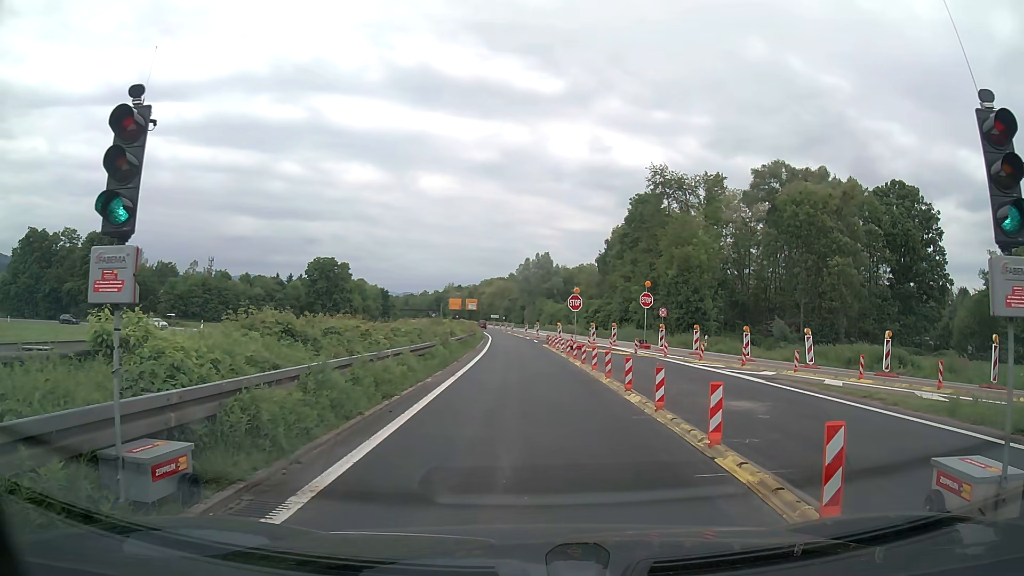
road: trunk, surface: asphalt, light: Day
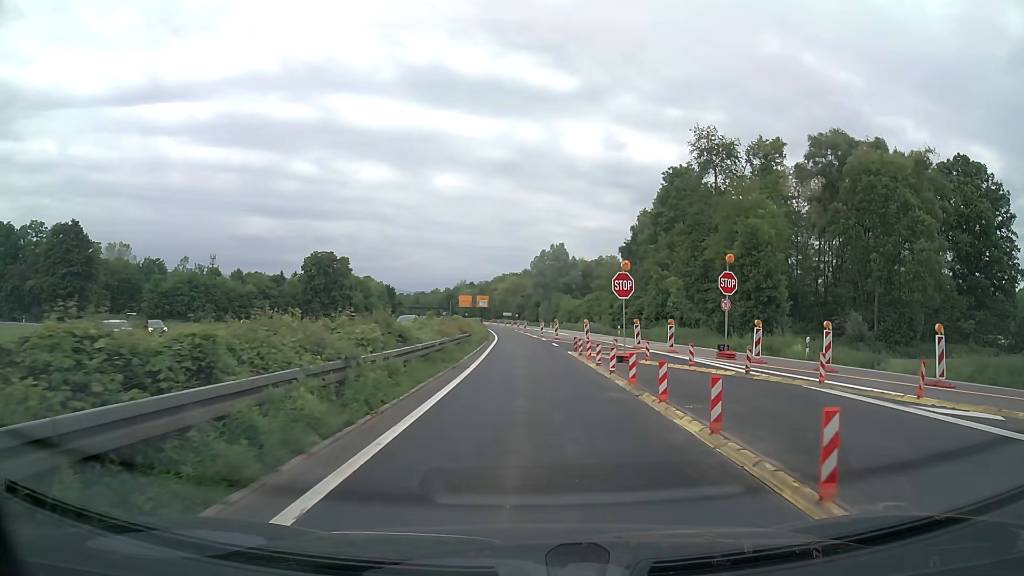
(-0.1, +15.3) m; -1°
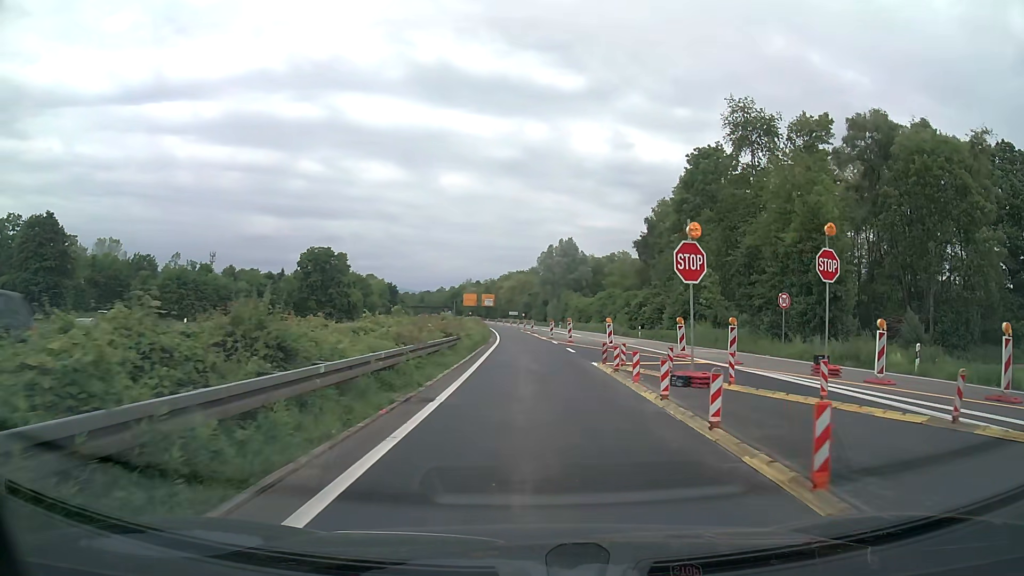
(0.0, +9.0) m; 0°
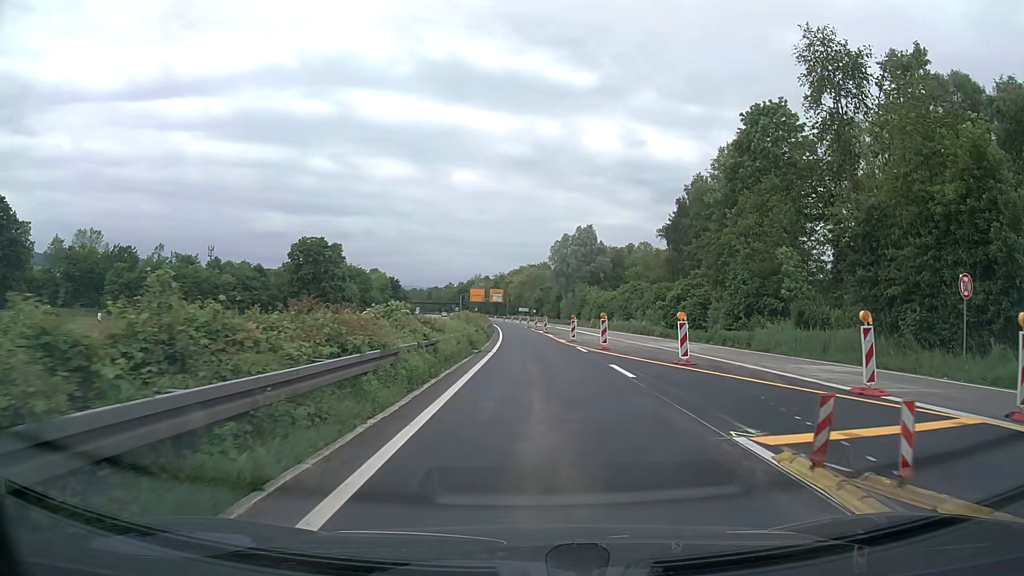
(-0.1, +14.7) m; -1°
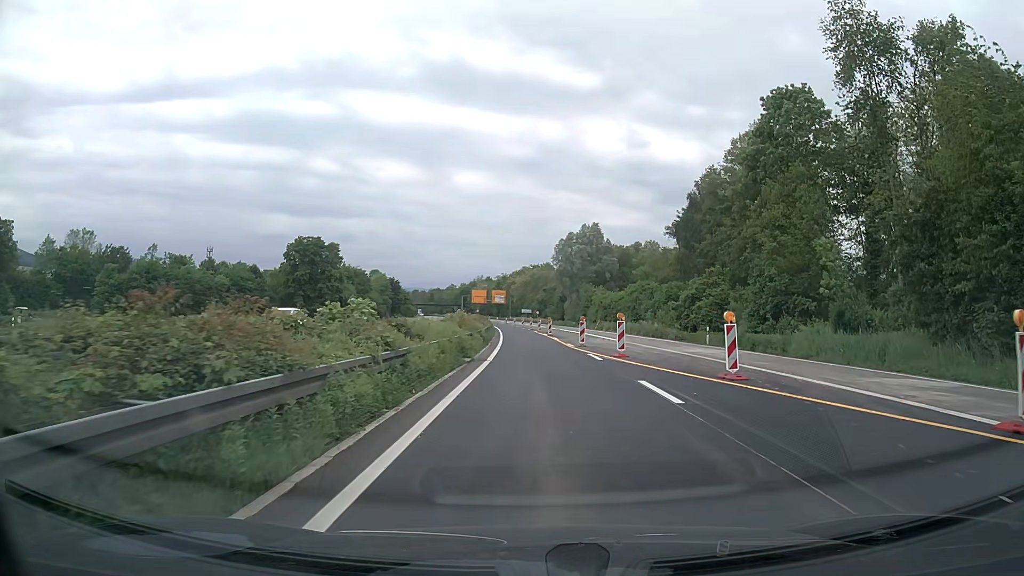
(0.0, +4.6) m; 0°
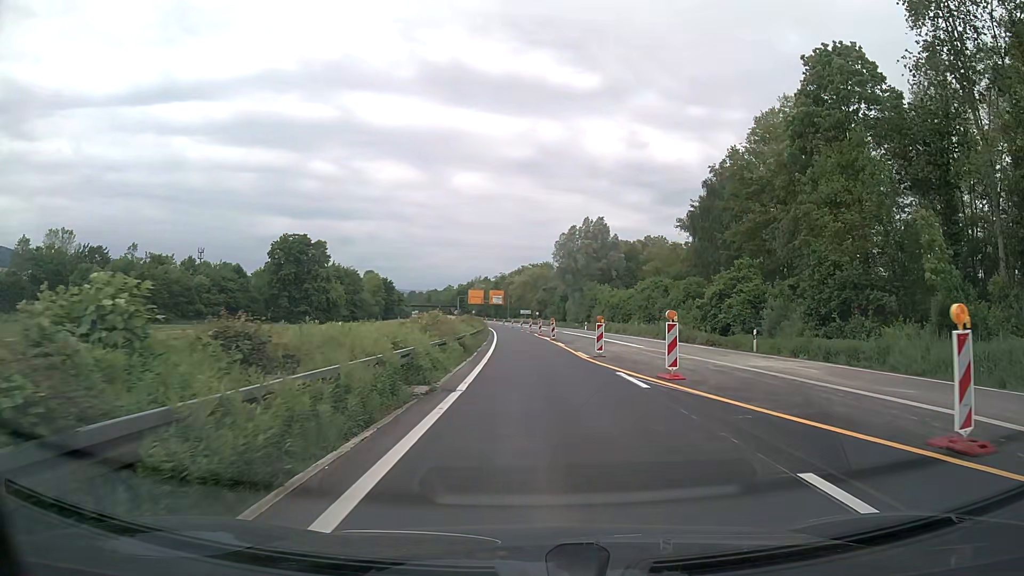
(0.0, +9.1) m; 0°
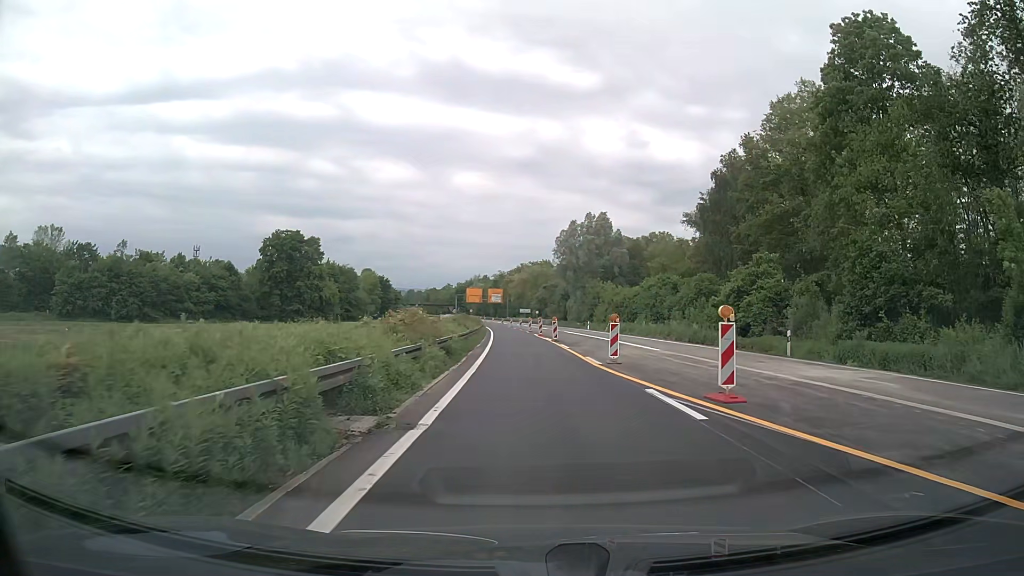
(0.0, +4.6) m; 0°
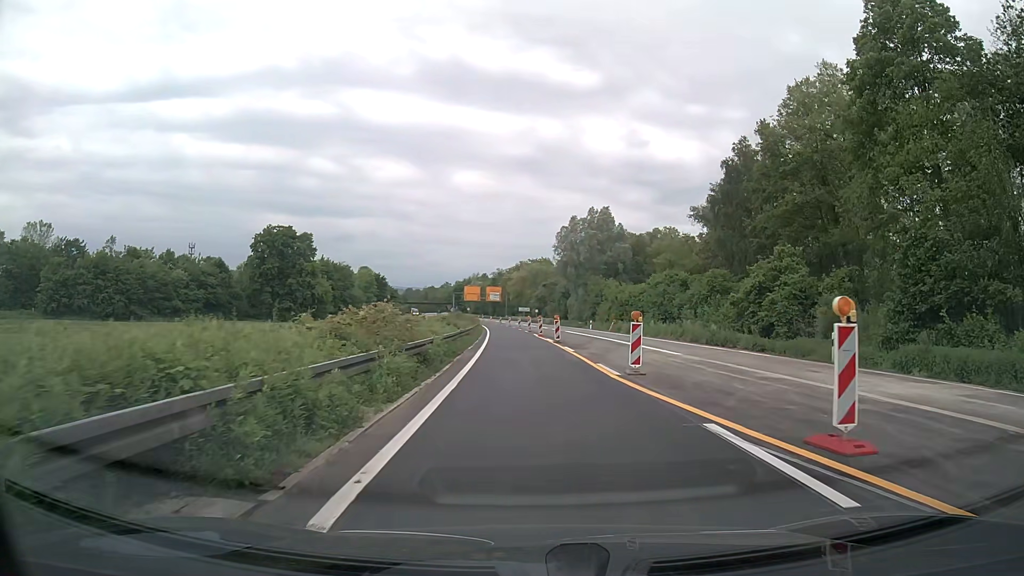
(0.0, +4.6) m; 0°
